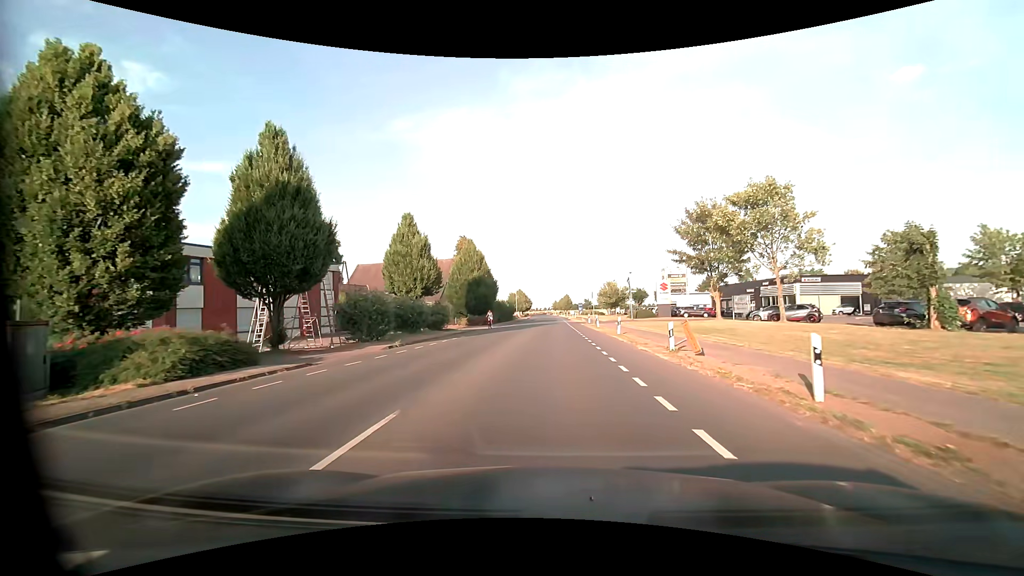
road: unclassified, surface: asphalt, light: Day
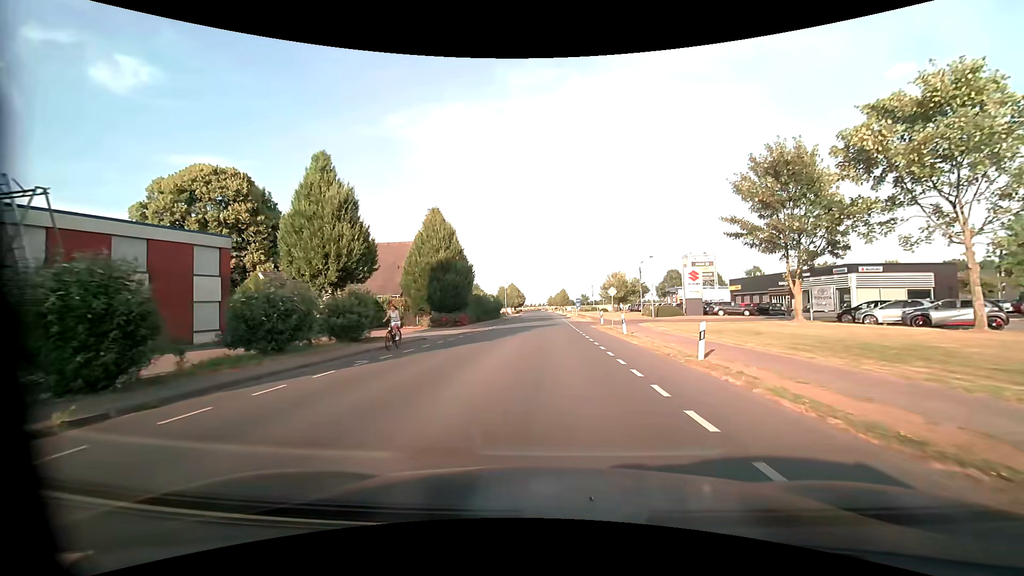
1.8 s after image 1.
(0.0, +15.9) m; +1°
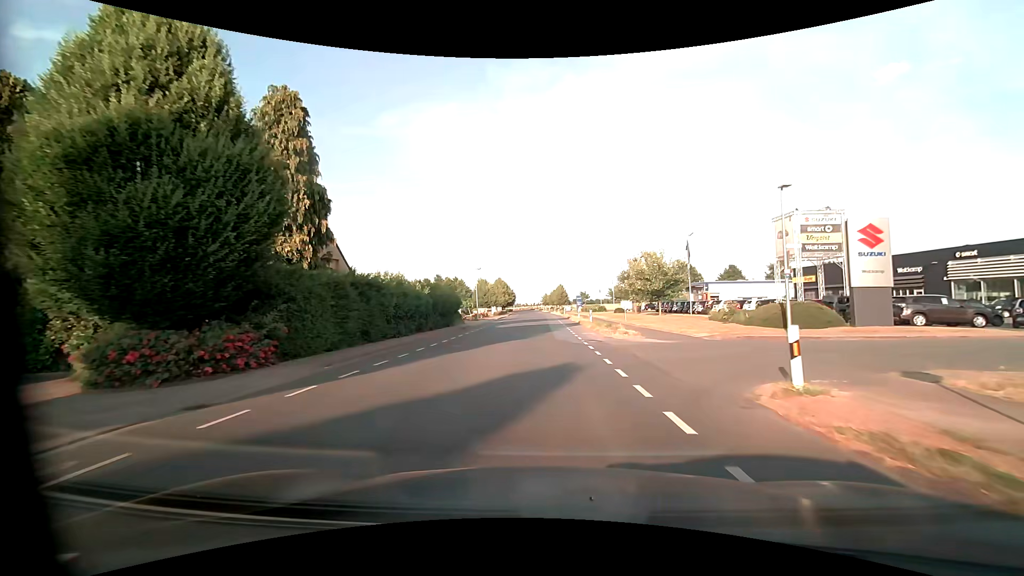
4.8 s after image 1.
(+0.2, +29.6) m; 0°
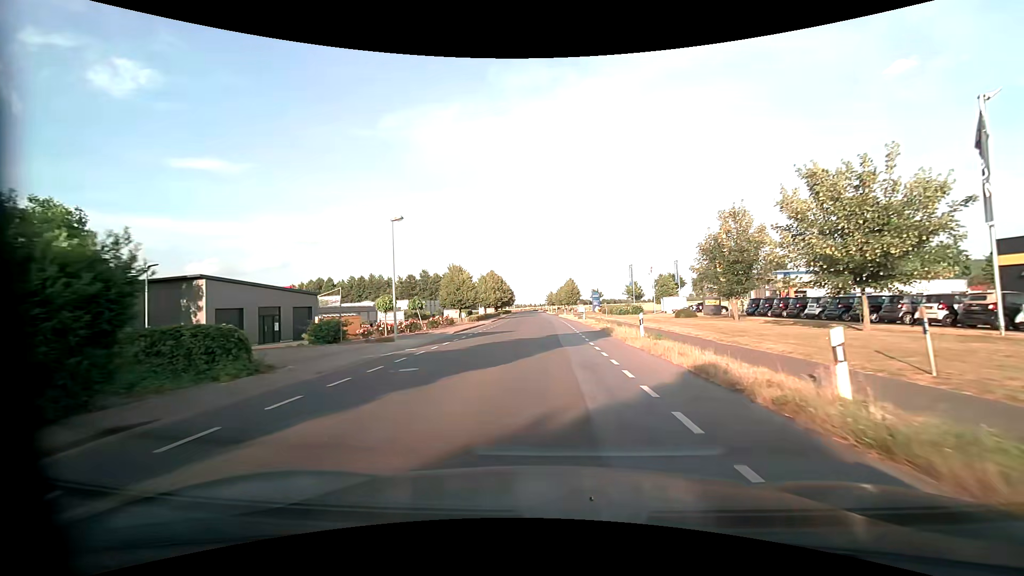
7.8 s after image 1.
(-0.2, +32.4) m; 0°
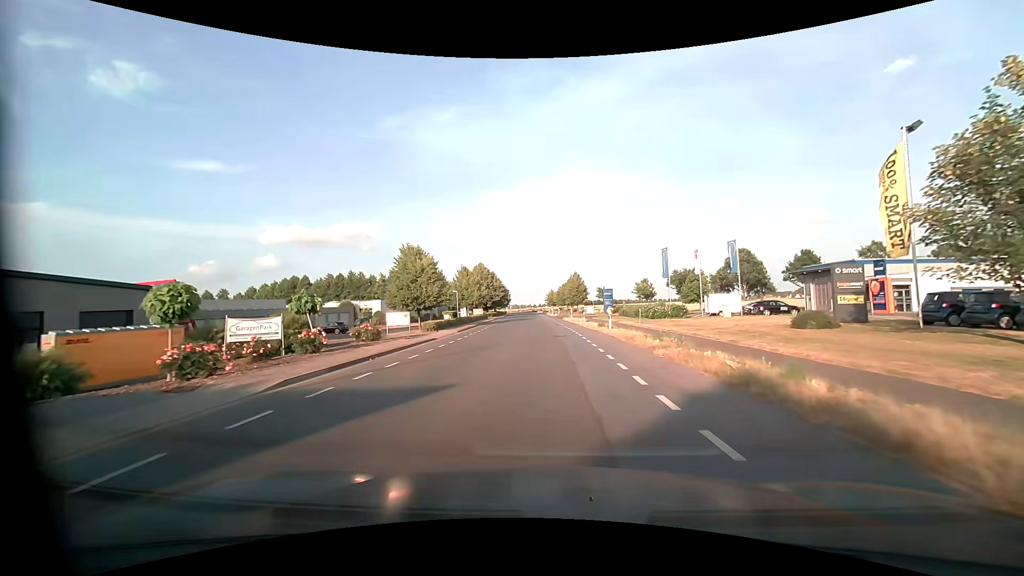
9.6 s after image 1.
(0.0, +19.8) m; 0°
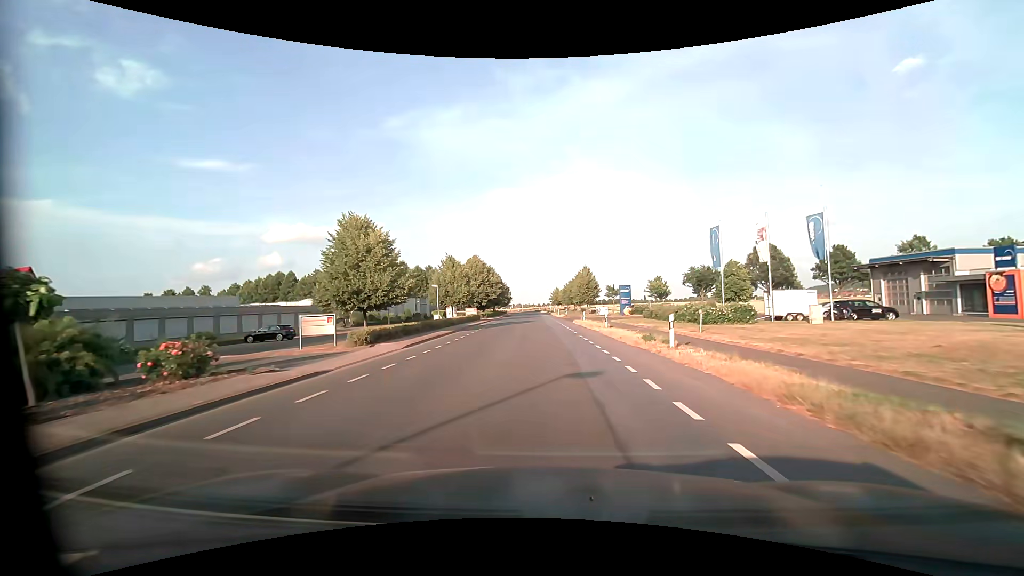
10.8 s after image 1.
(-0.1, +13.1) m; -1°
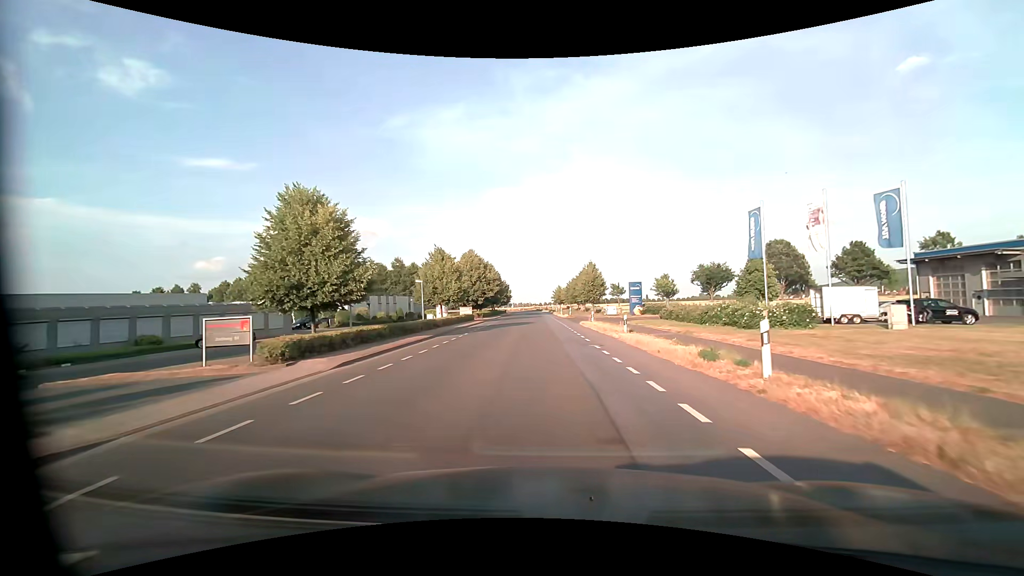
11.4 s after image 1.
(0.0, +6.4) m; 0°
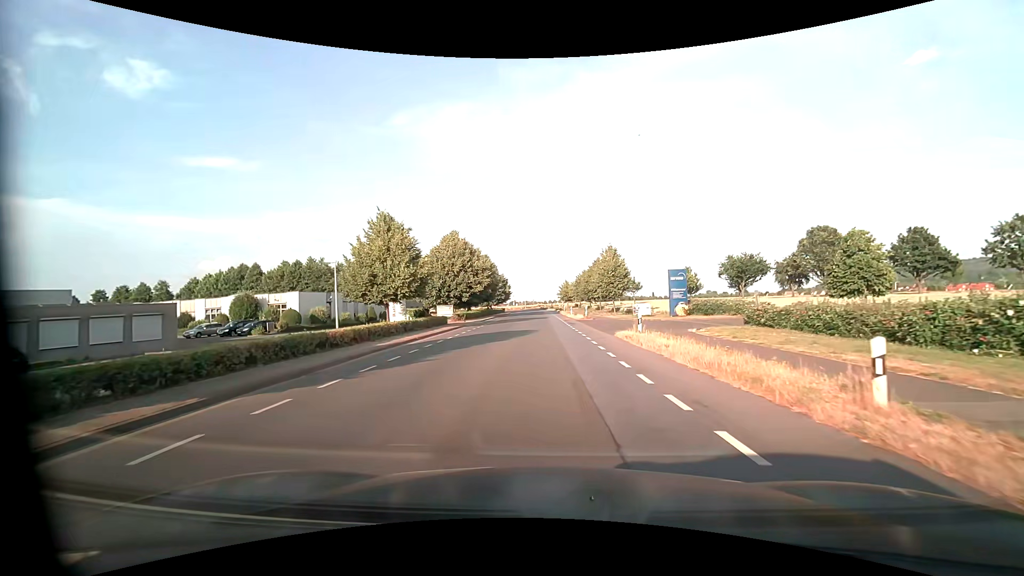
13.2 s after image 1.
(0.0, +17.3) m; -1°
